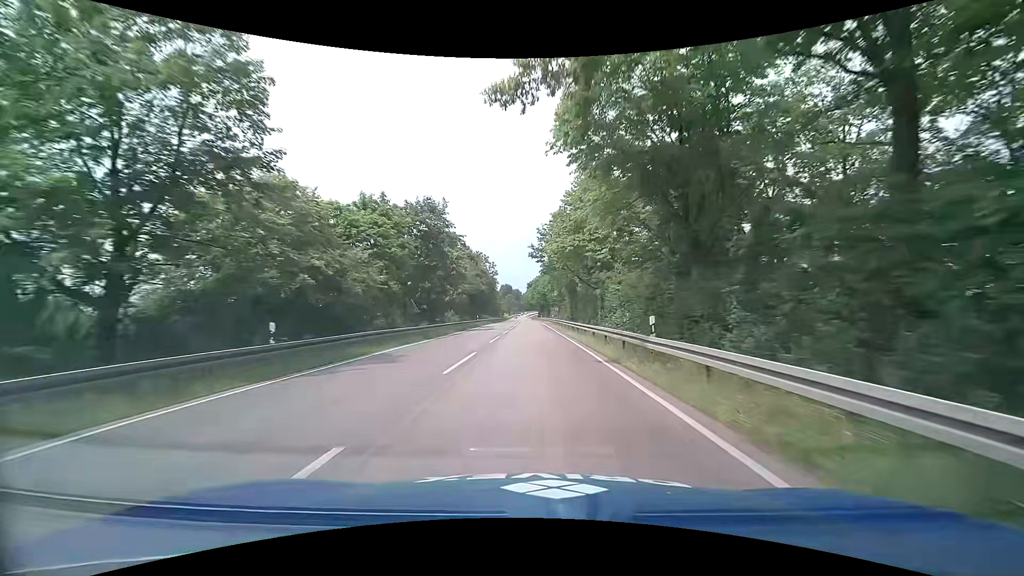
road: primary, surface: asphalt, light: Day
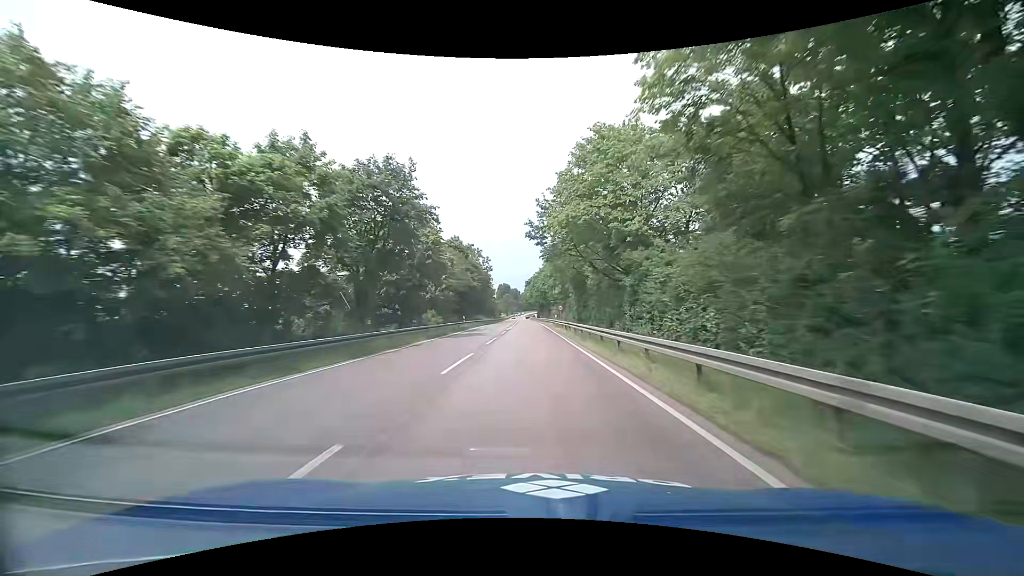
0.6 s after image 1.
(+0.2, +11.9) m; 0°
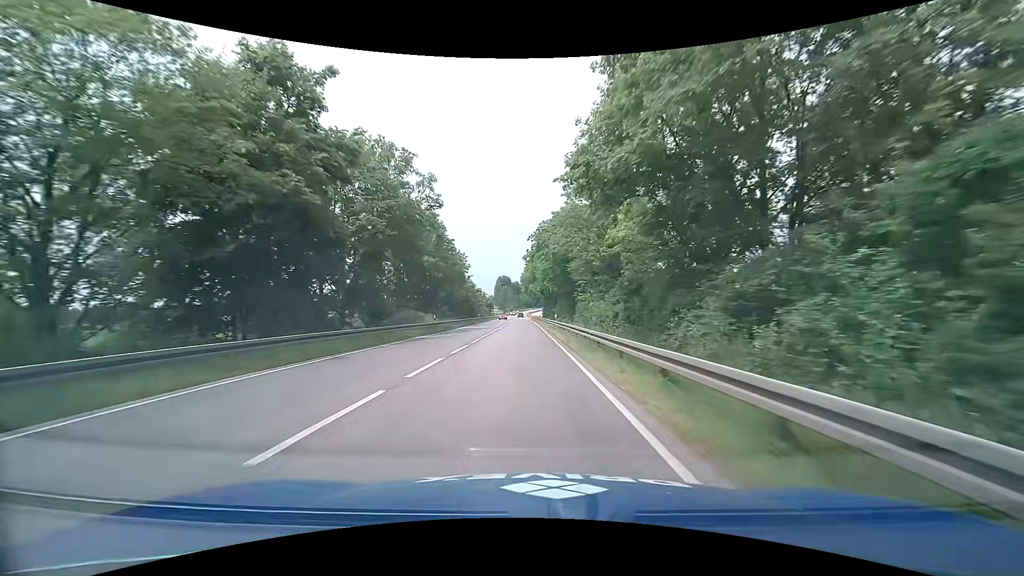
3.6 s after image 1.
(+0.5, +60.8) m; 0°
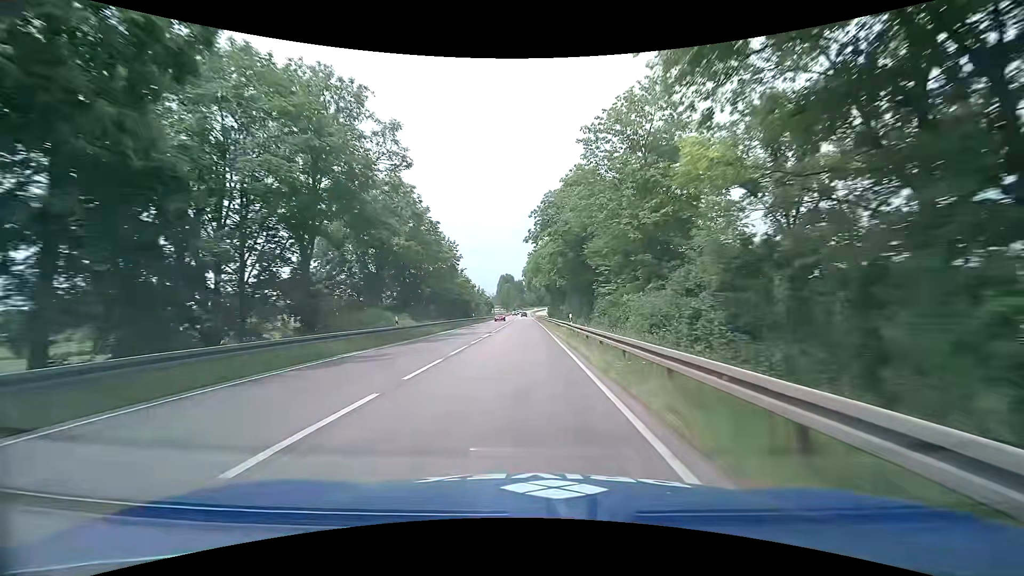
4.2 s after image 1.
(0.0, +12.4) m; 0°
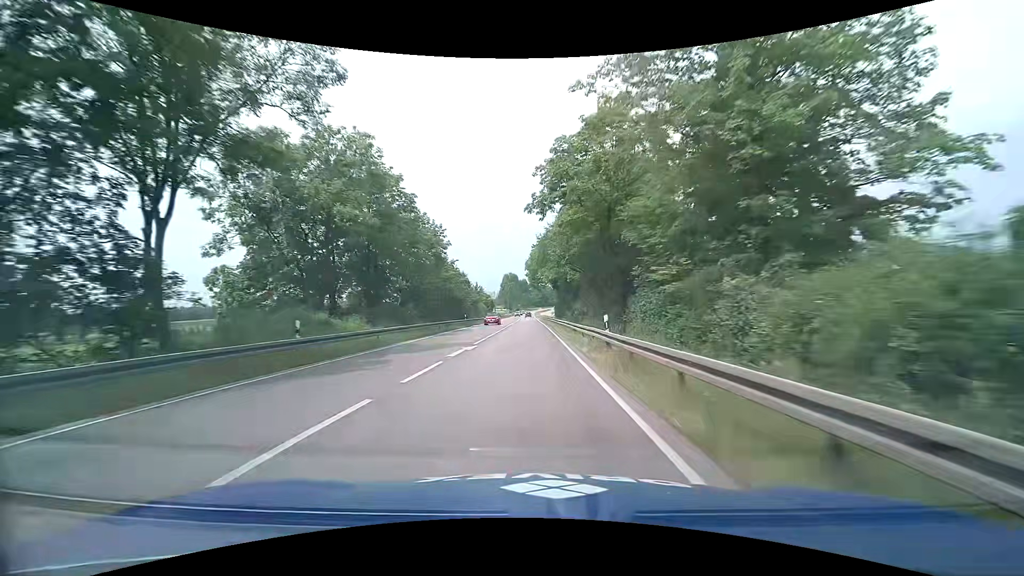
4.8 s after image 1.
(0.0, +12.5) m; 0°
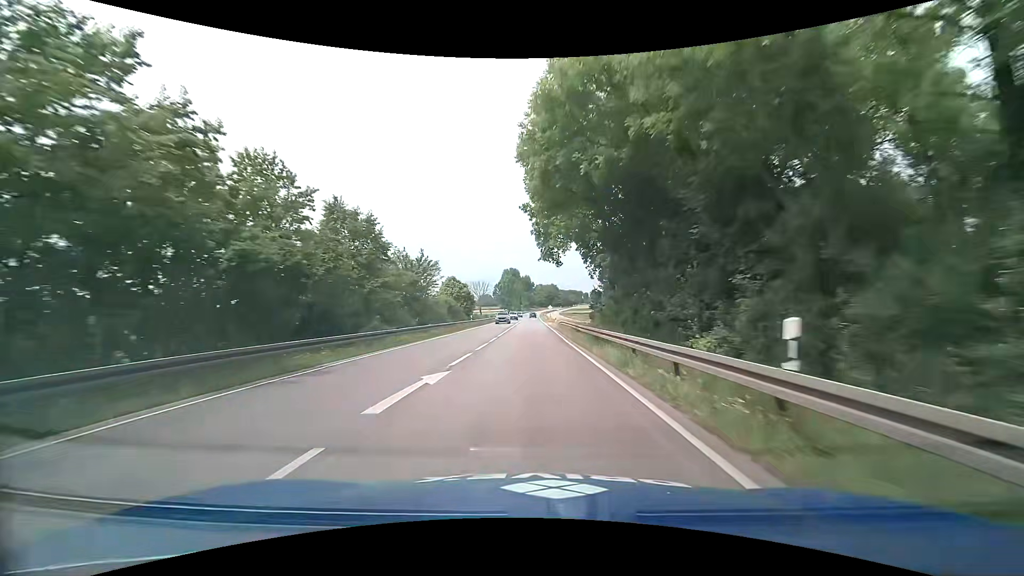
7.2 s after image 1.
(-0.4, +50.6) m; 0°
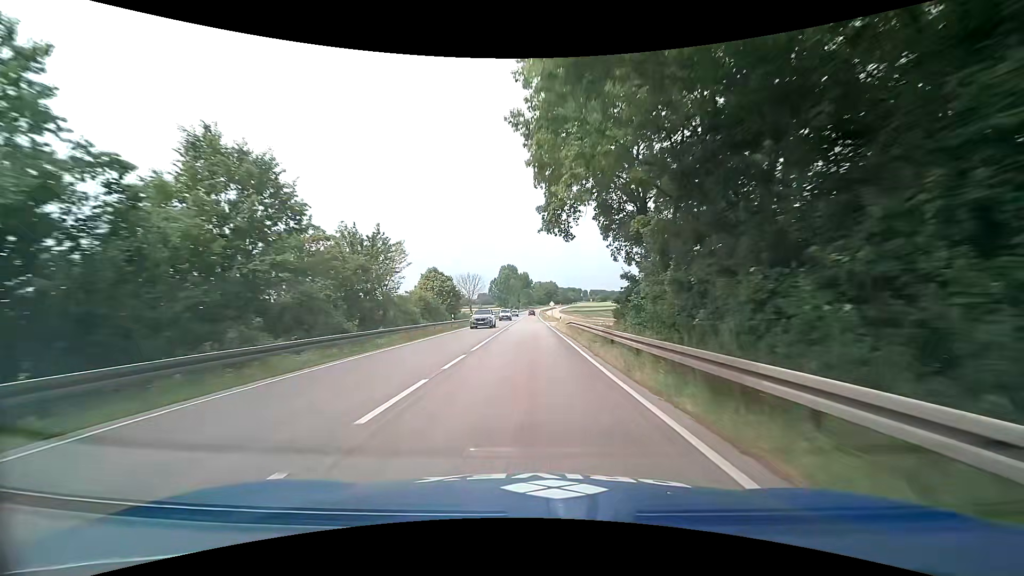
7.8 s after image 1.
(-0.1, +12.8) m; -1°
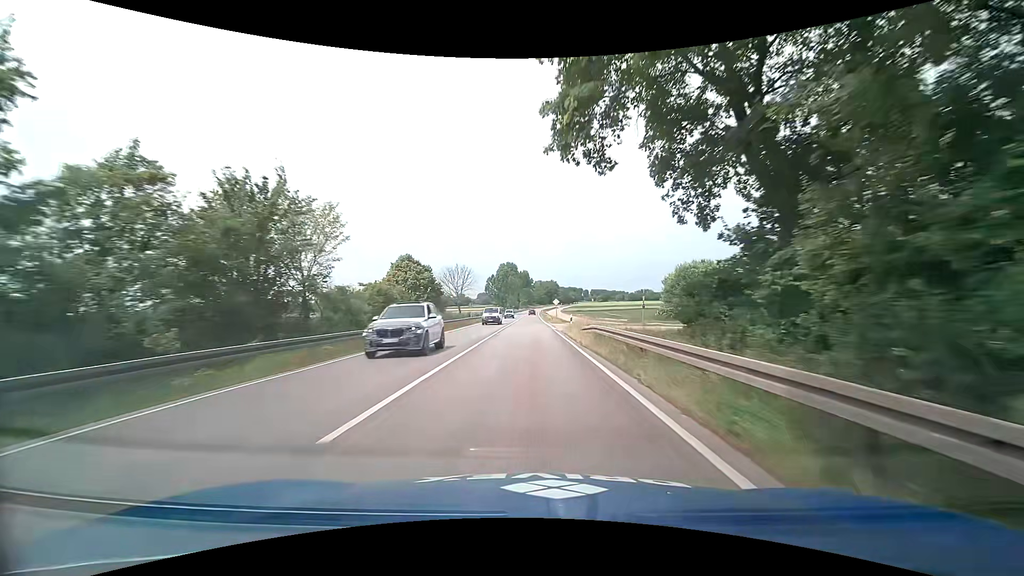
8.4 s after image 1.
(0.0, +12.9) m; 0°
(0, +10) (0, +20) (0, +30) (0, +40) (0, +50) (0, +60) (0, +70) (0, +80) (0, +90) (0, +100) m
